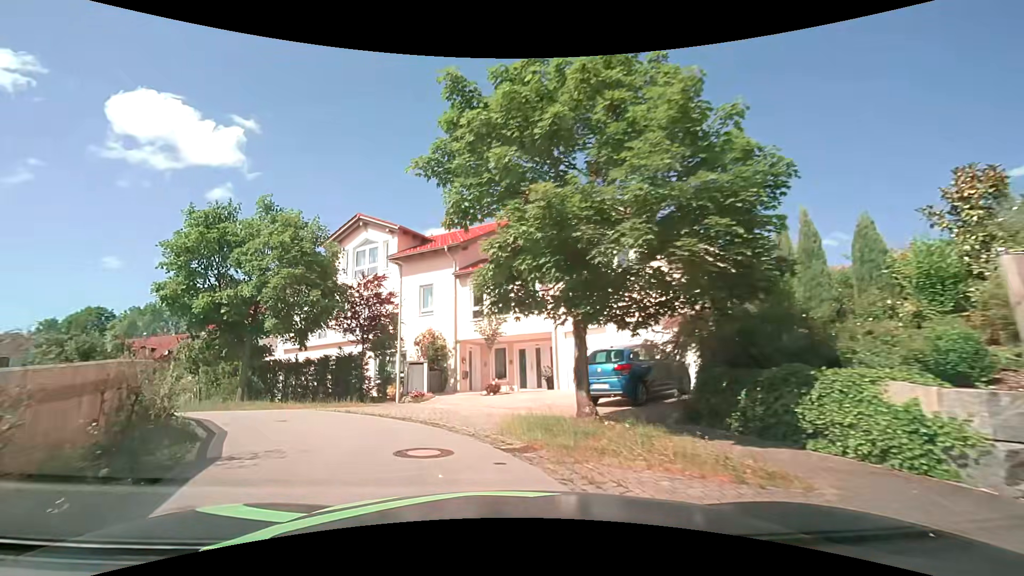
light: Day
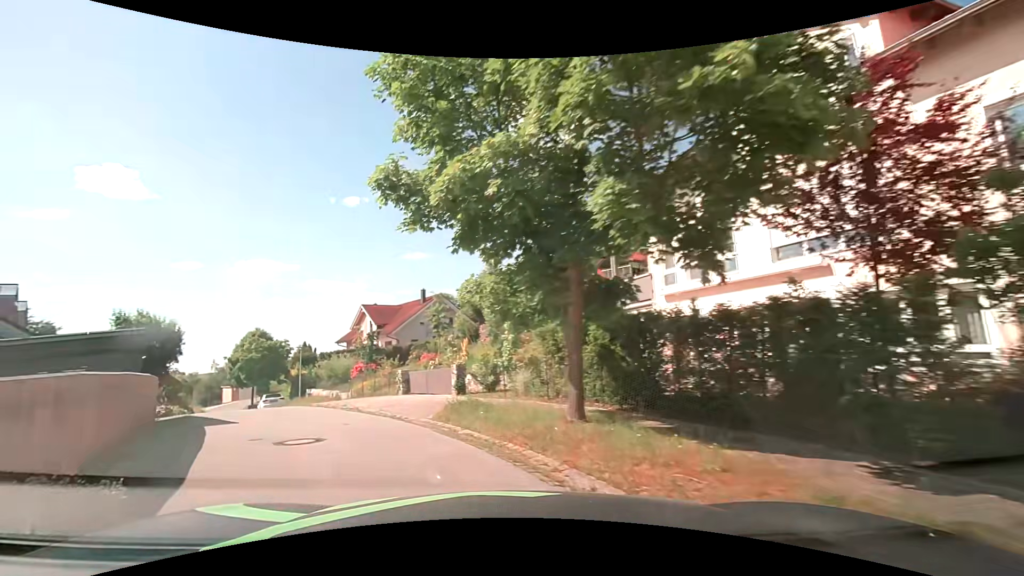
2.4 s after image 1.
(-4.4, +13.4) m; -42°
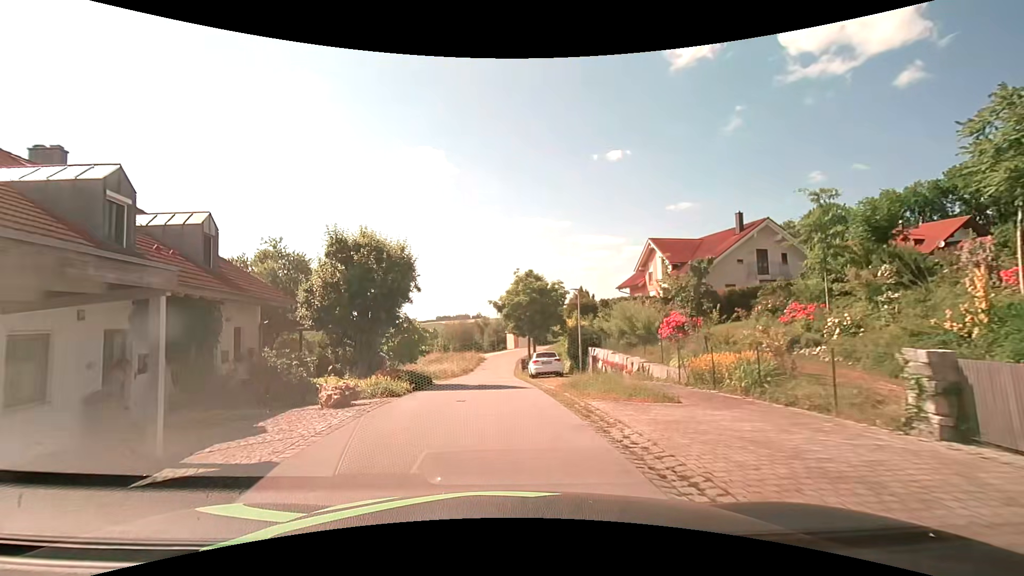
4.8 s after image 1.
(-5.4, +14.8) m; -31°
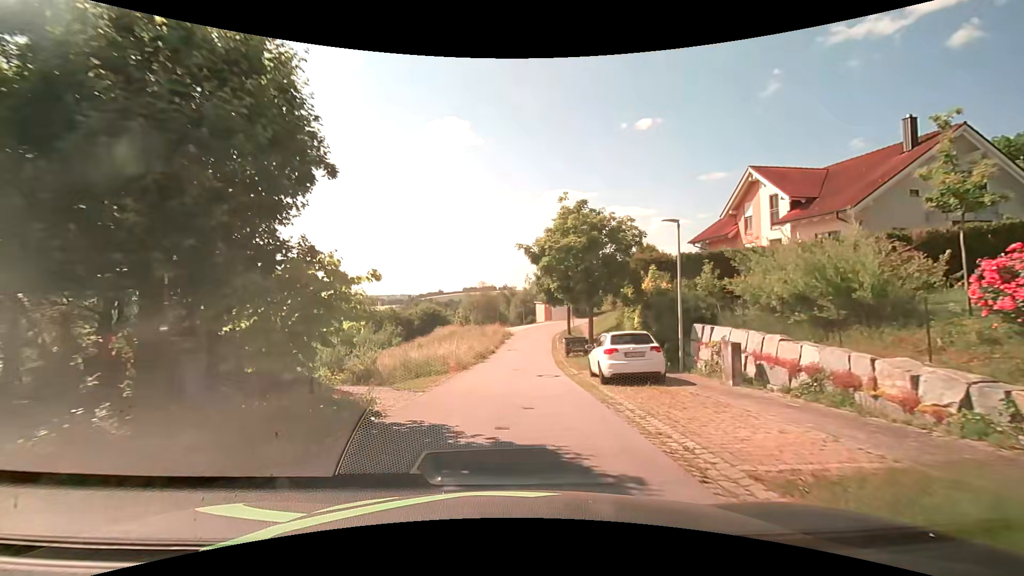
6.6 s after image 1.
(-0.4, +13.2) m; -3°
